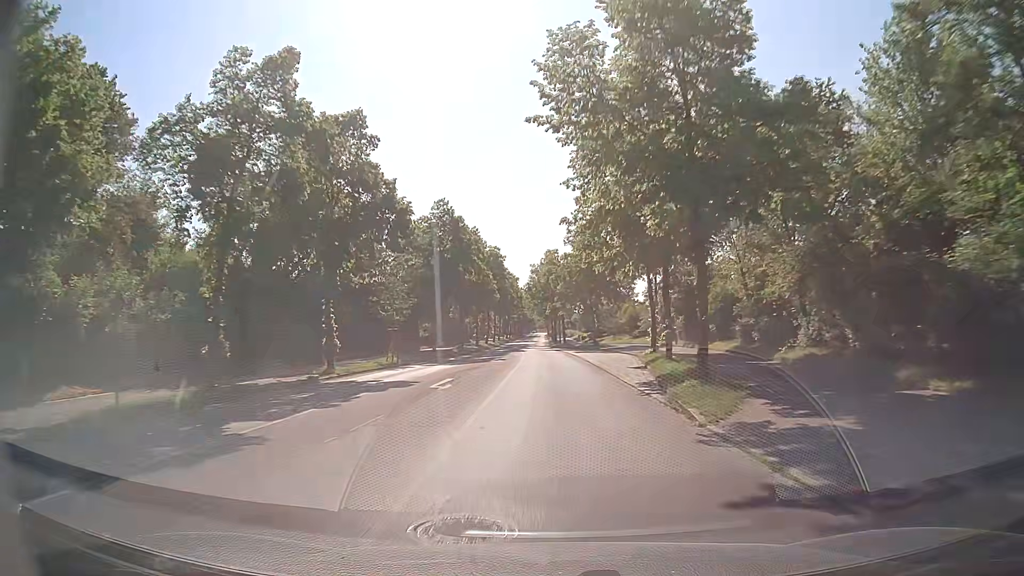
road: tertiary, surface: asphalt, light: Day
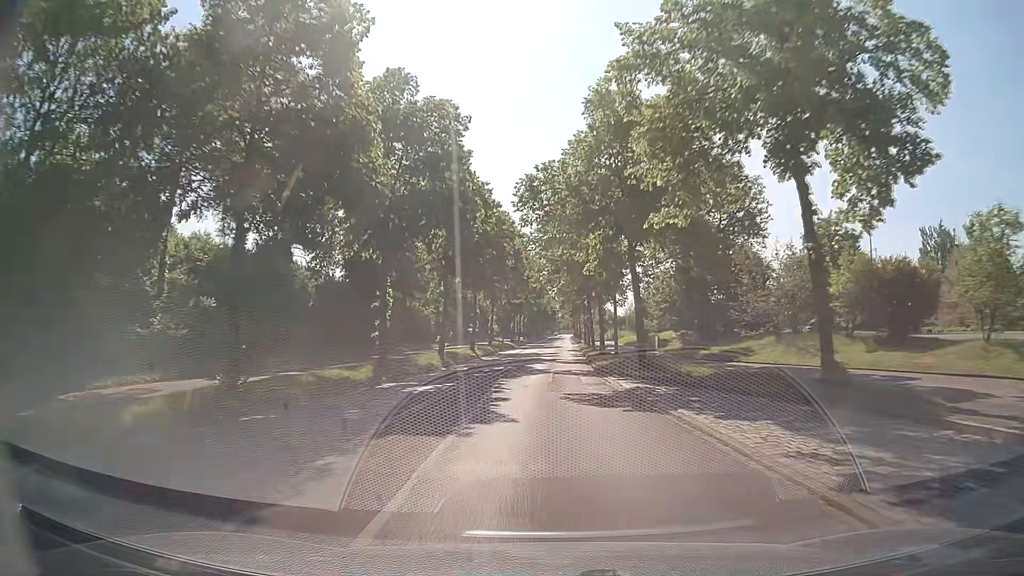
(-0.6, +49.1) m; -2°
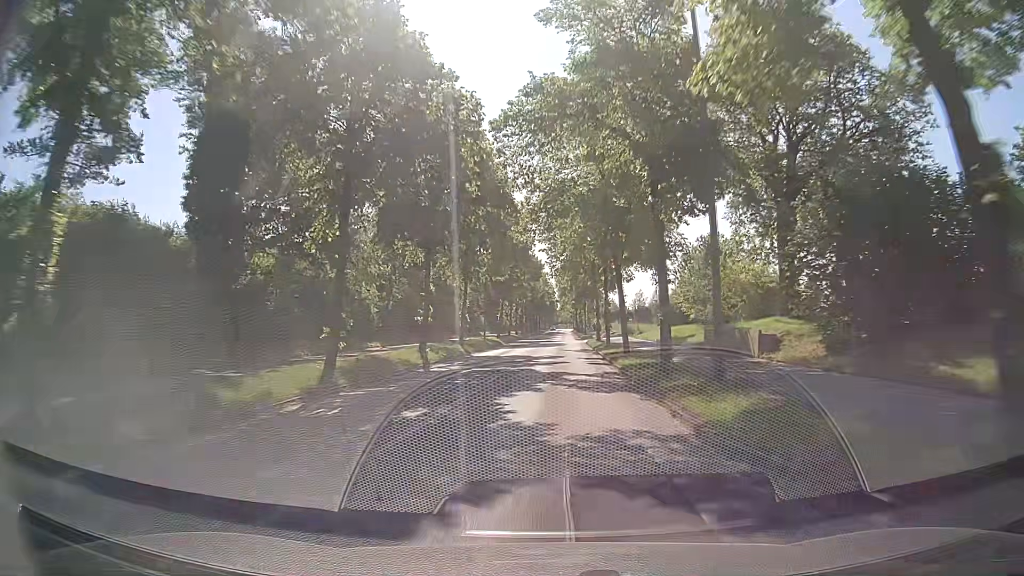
(0.0, +19.1) m; 0°
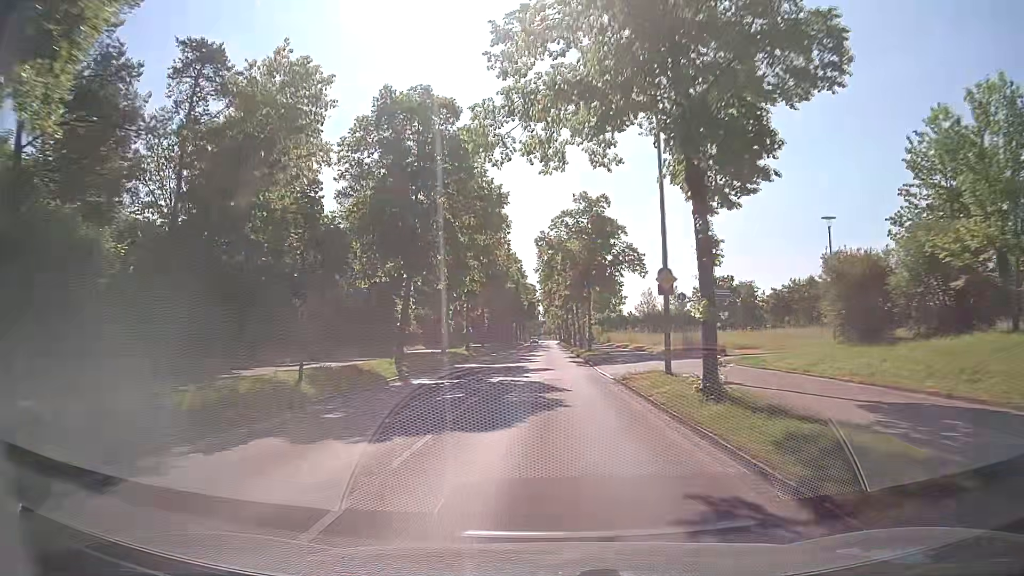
(+0.9, +37.3) m; +2°
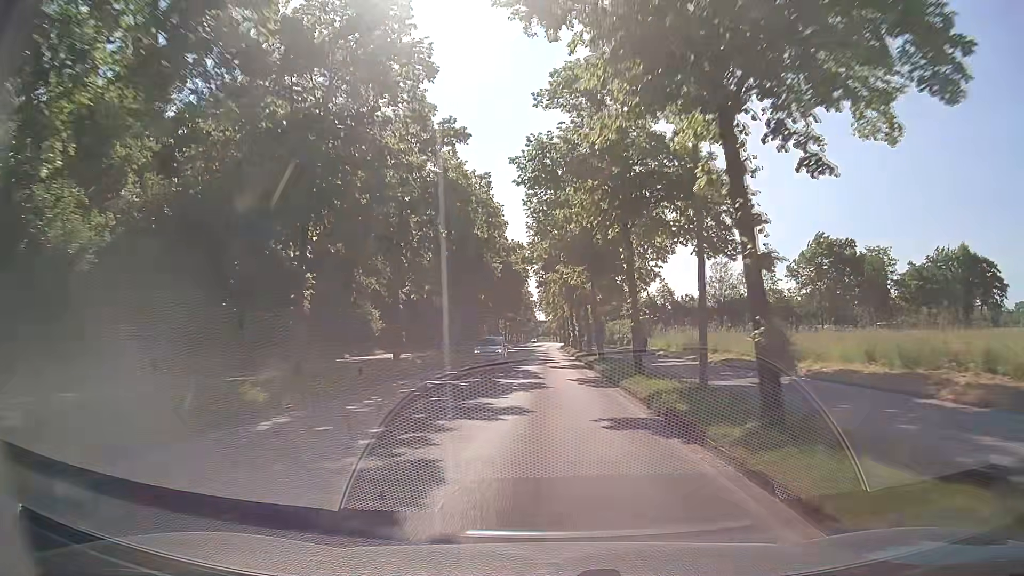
(+0.1, +46.8) m; 0°
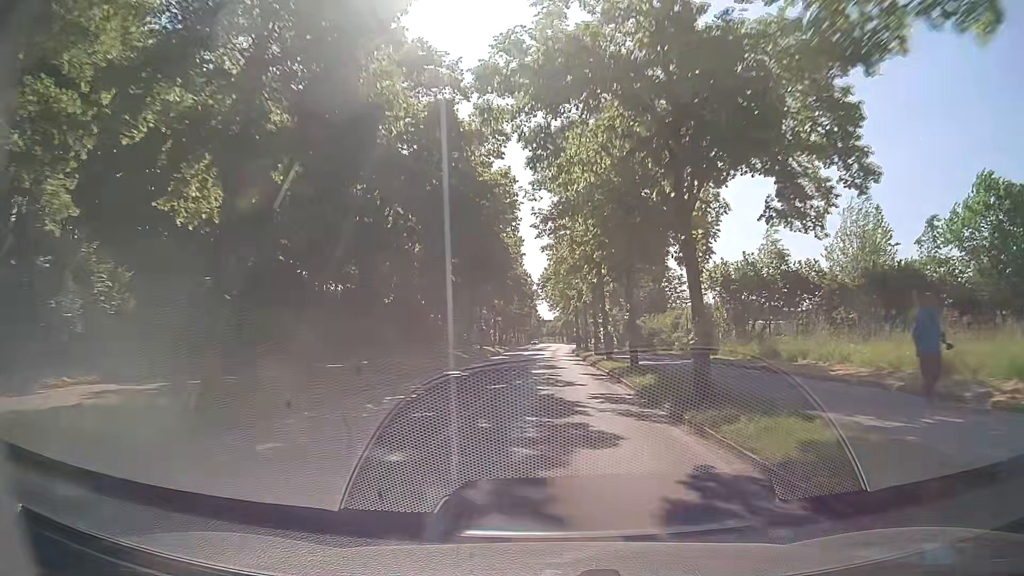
(-0.2, +28.6) m; -1°
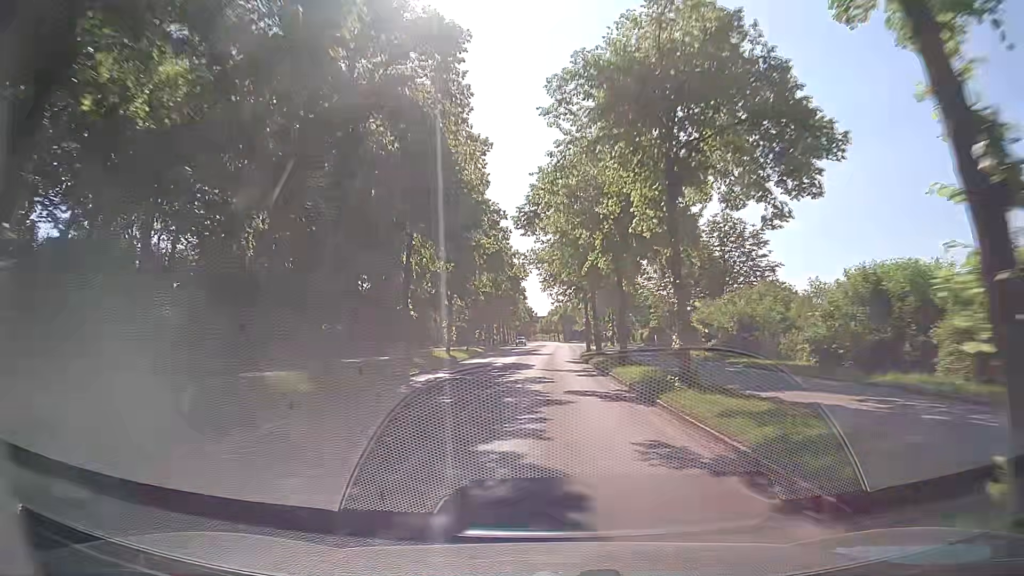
(+0.3, +28.8) m; +1°
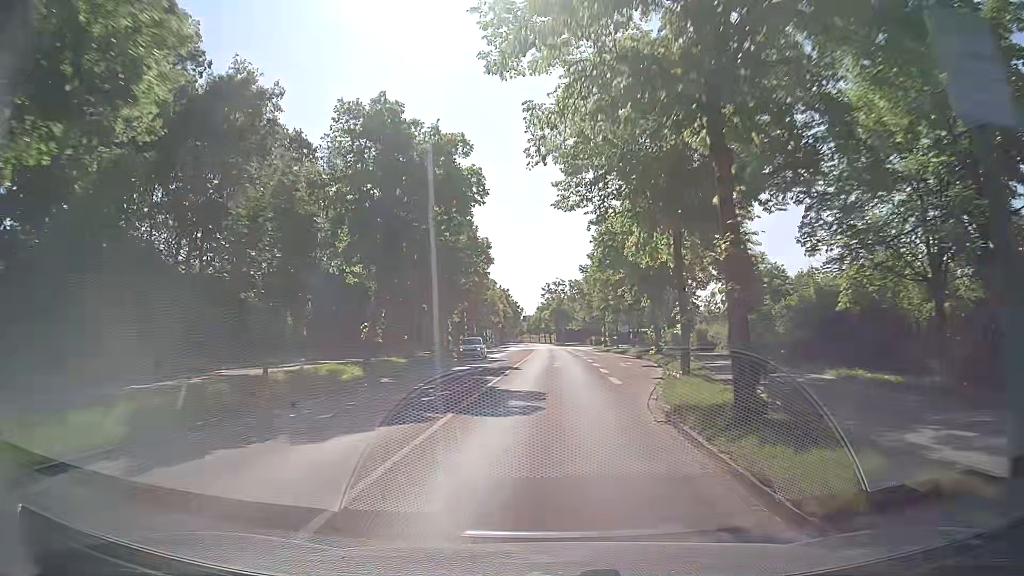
(0.0, +37.3) m; +1°
(0, +10) (0, +20) (0, +30) (0, +40) (0, +50) (0, +60) (0, +70) (0, +80) (0, +90) (-1, +100) m
